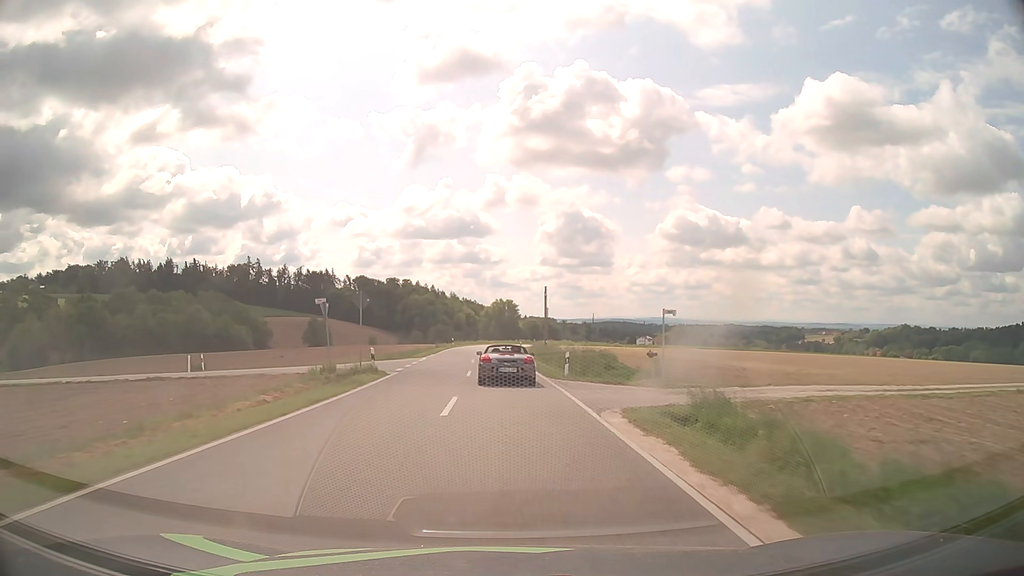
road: tertiary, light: Day
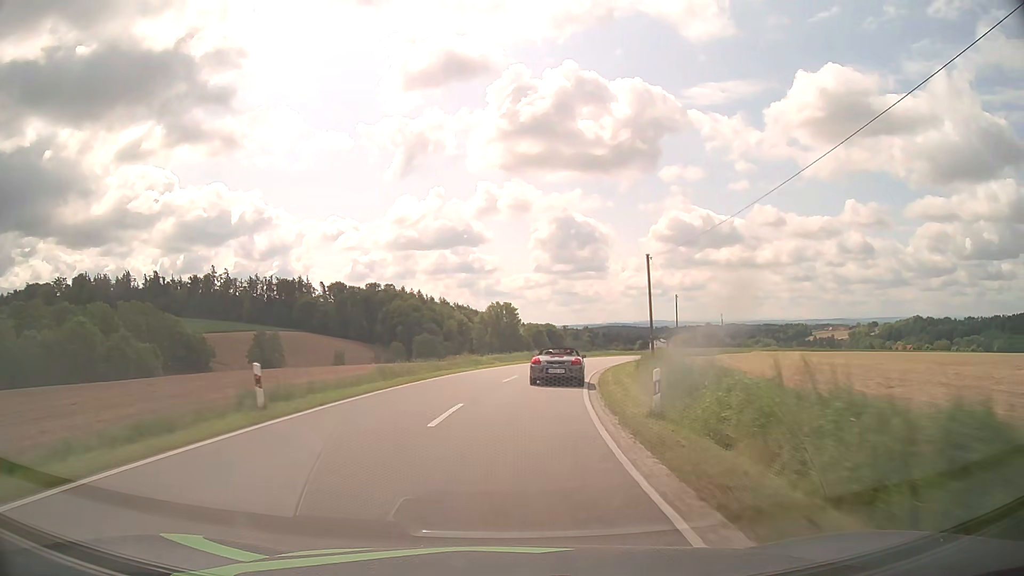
(-1.1, +61.5) m; 0°
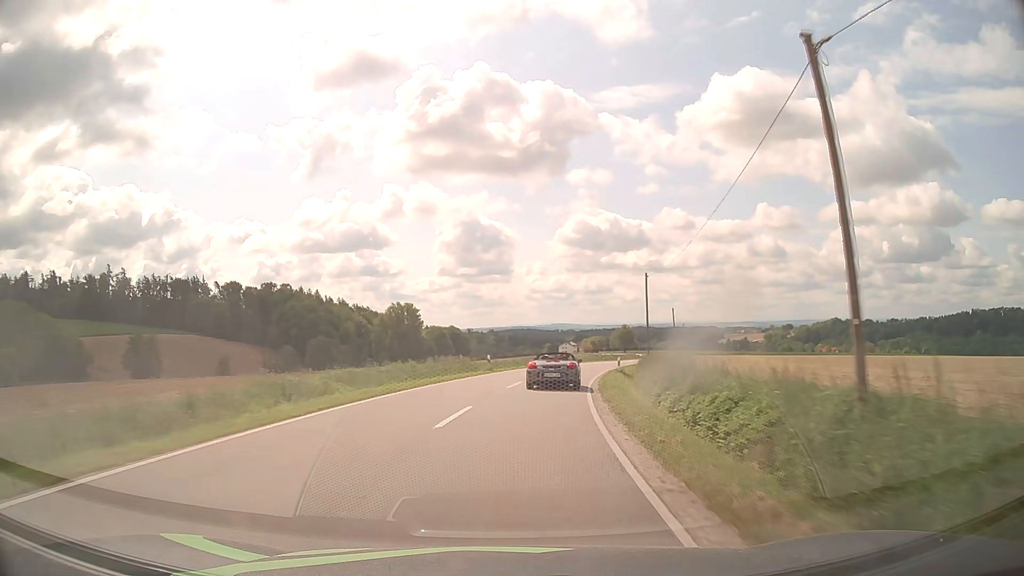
(+1.5, +24.2) m; +8°
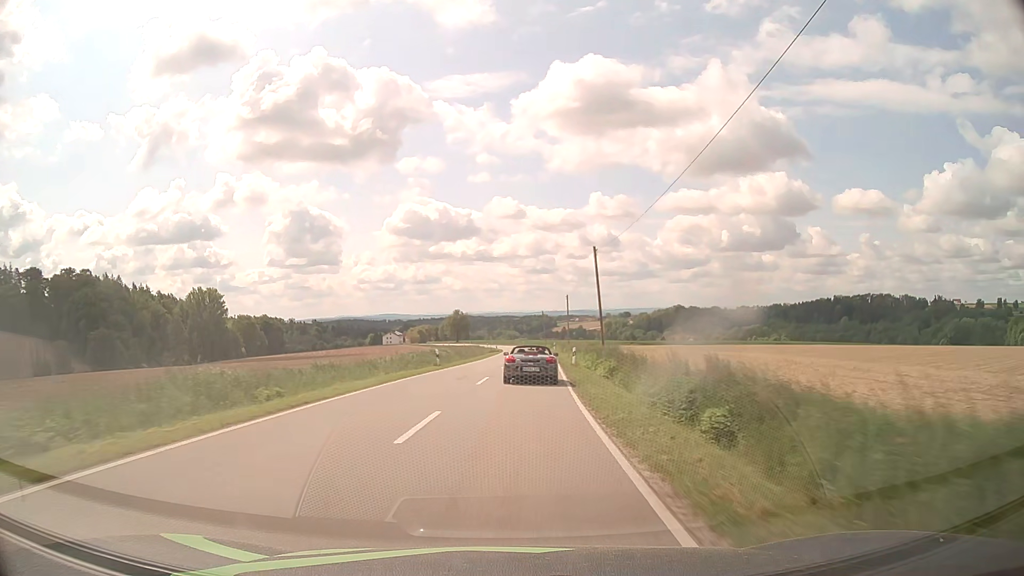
(+6.6, +49.4) m; +15°
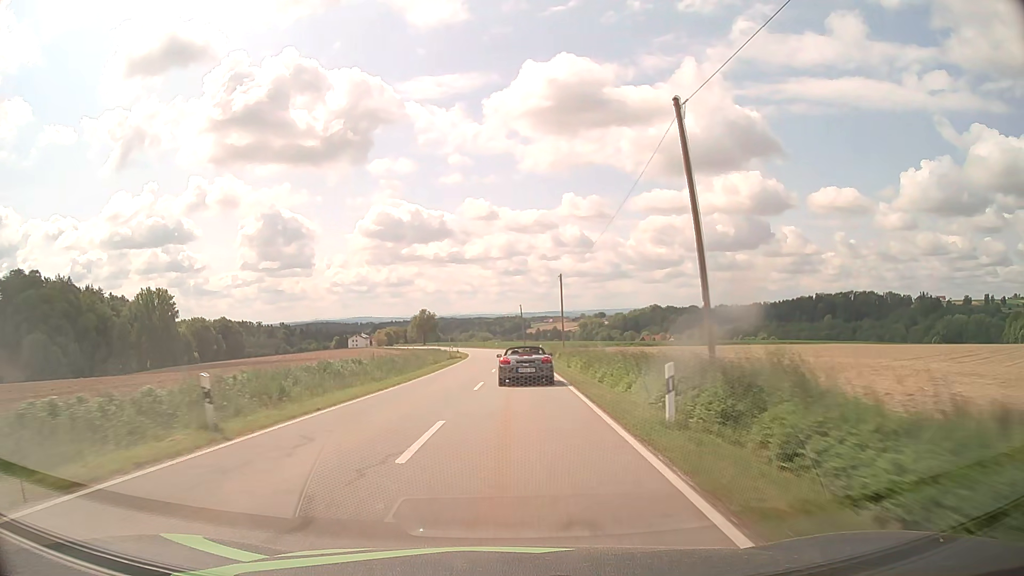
(+0.7, +25.3) m; +2°
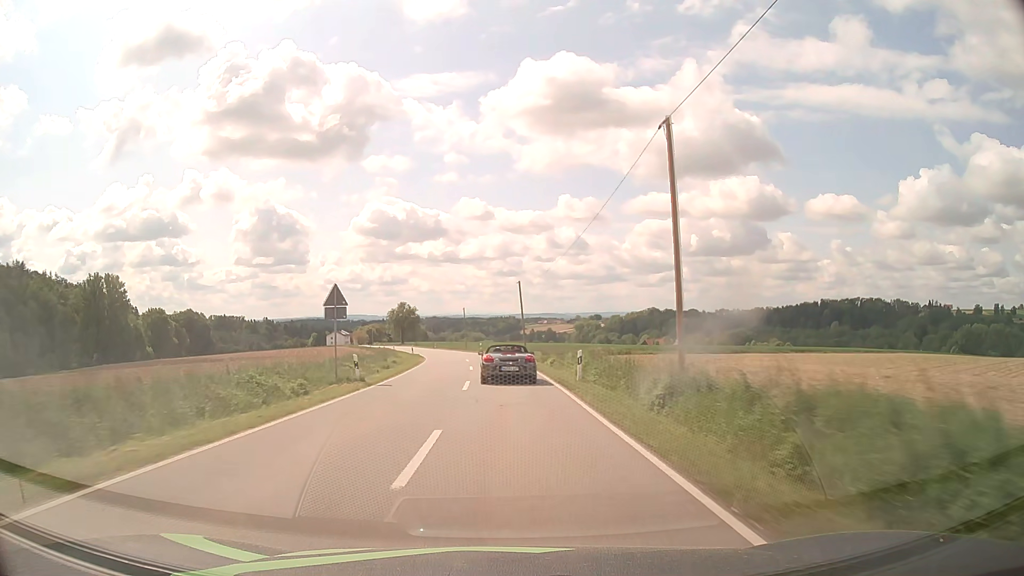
(+0.5, +37.6) m; +1°
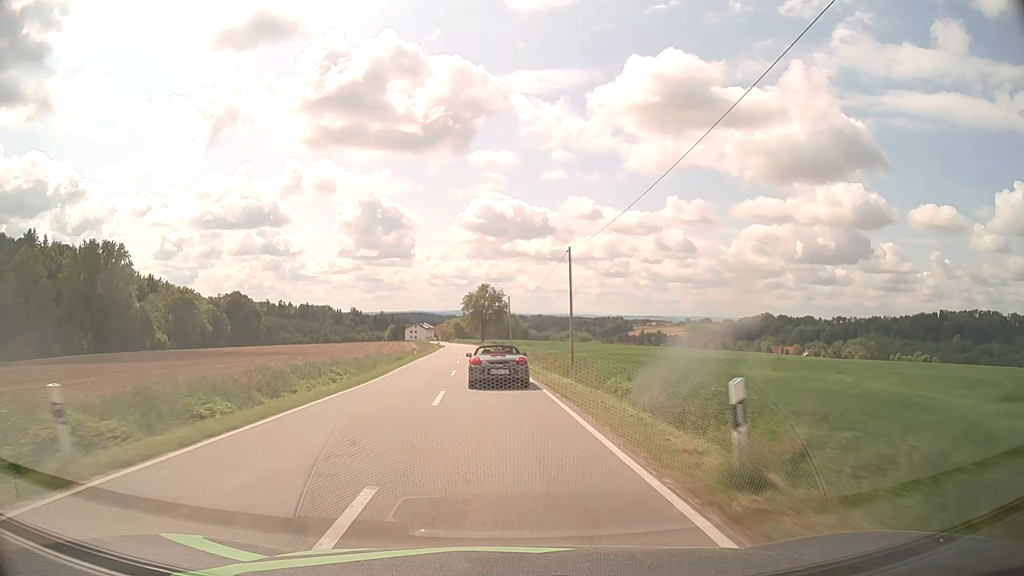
(-3.9, +64.2) m; -9°
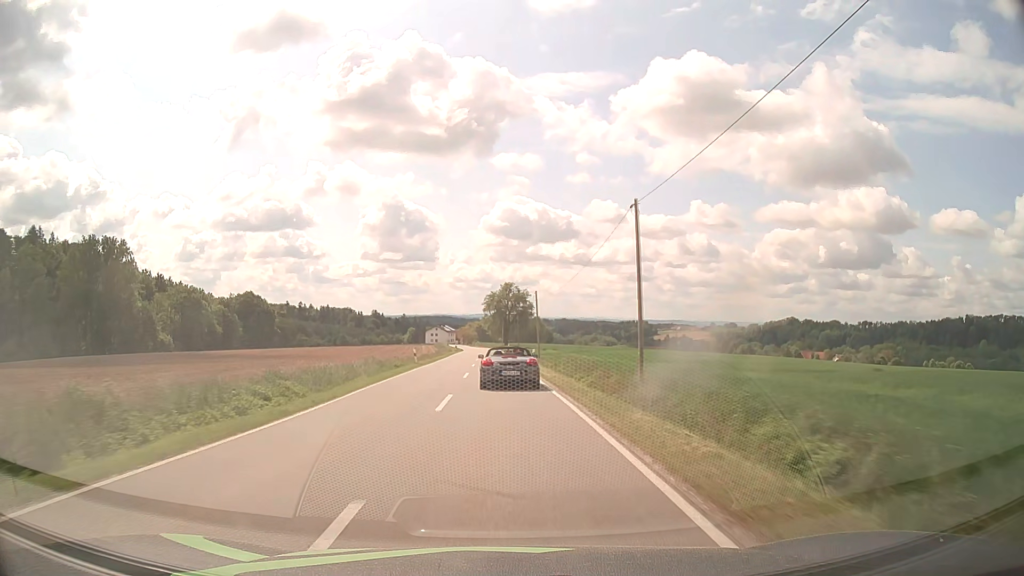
(-0.2, +12.6) m; -2°
